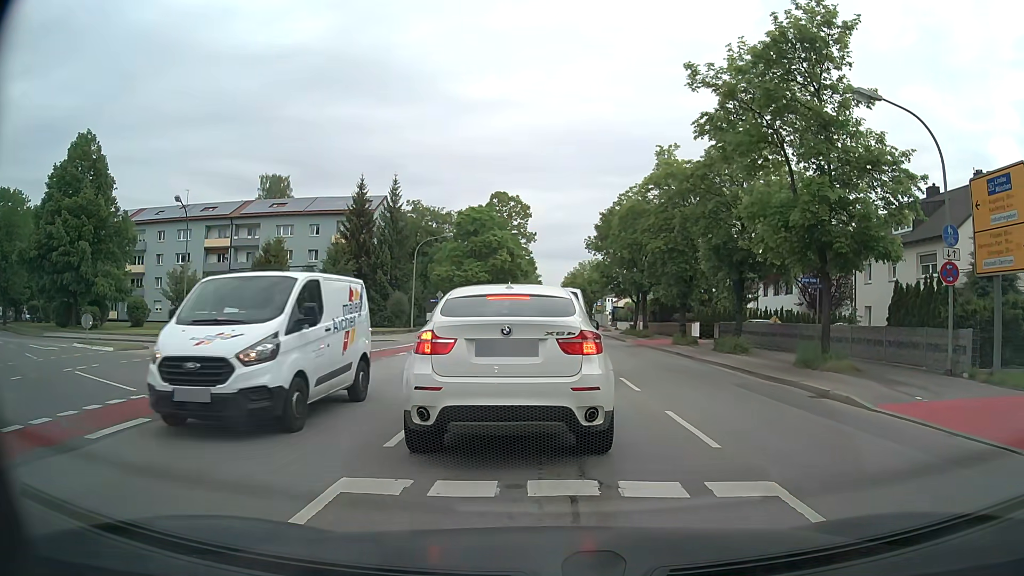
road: secondary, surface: asphalt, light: Day
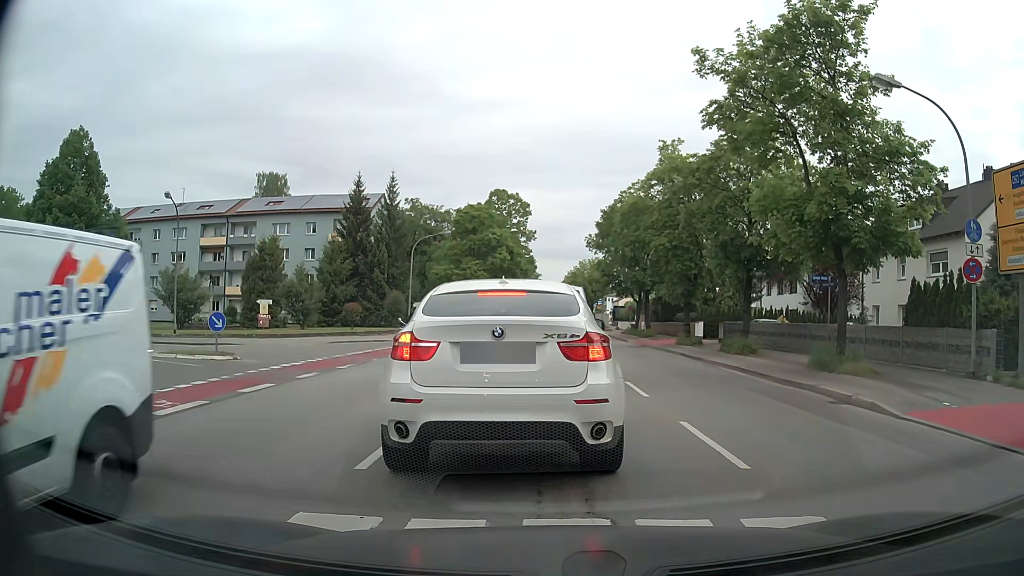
(0.0, +1.0) m; -1°
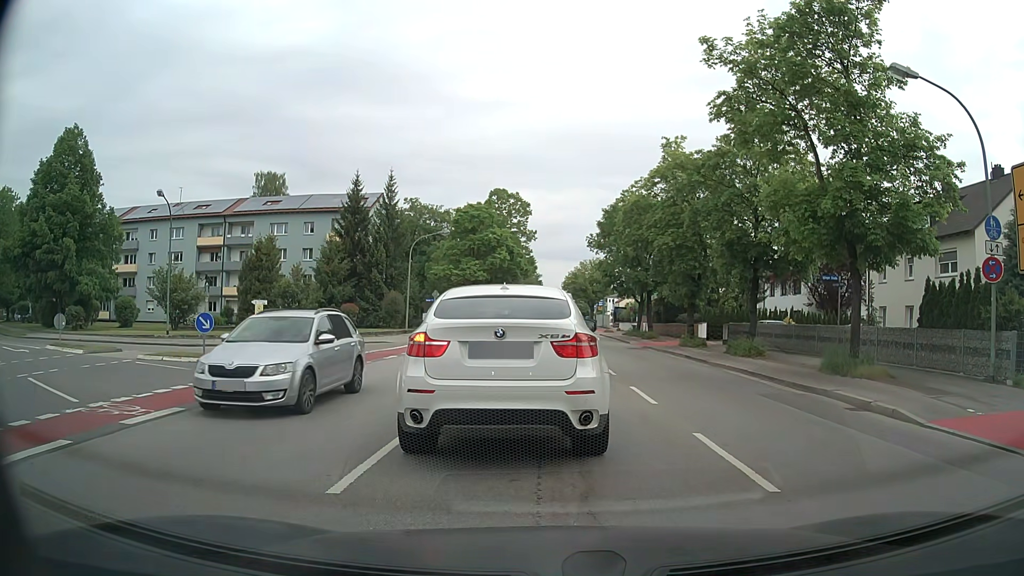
(0.0, +0.8) m; 0°
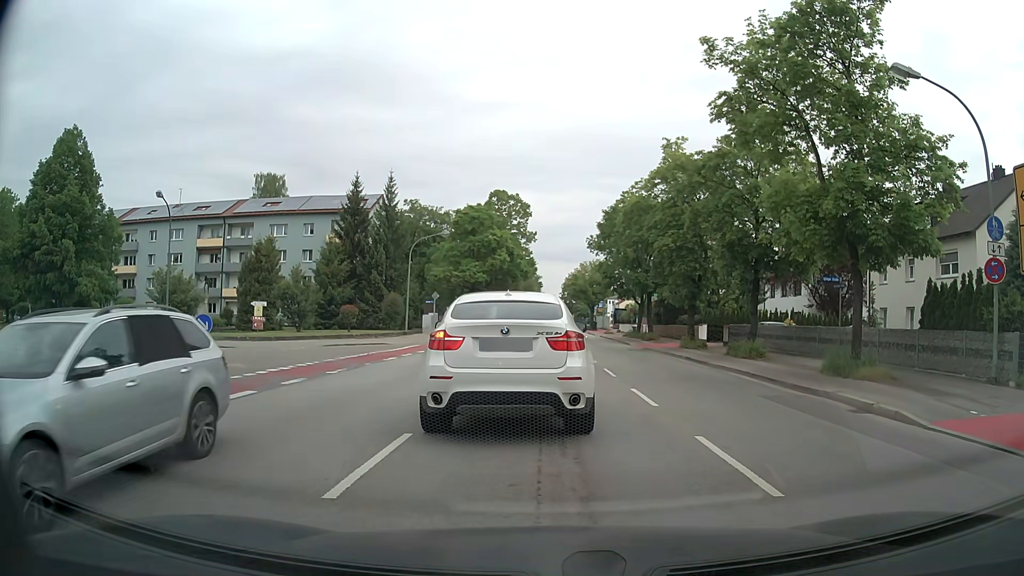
(0.0, +0.1) m; 0°
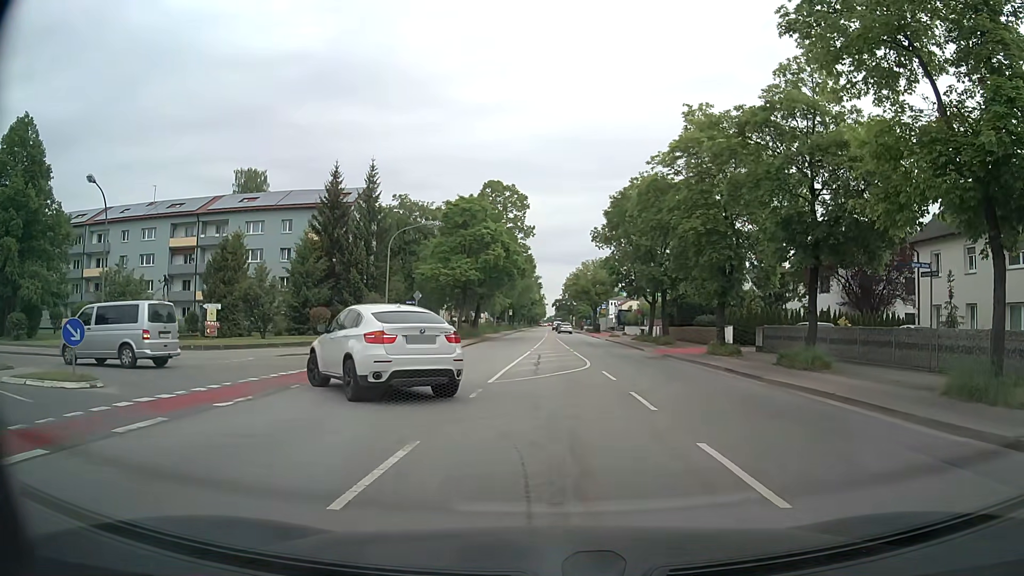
(+0.1, +6.6) m; +1°
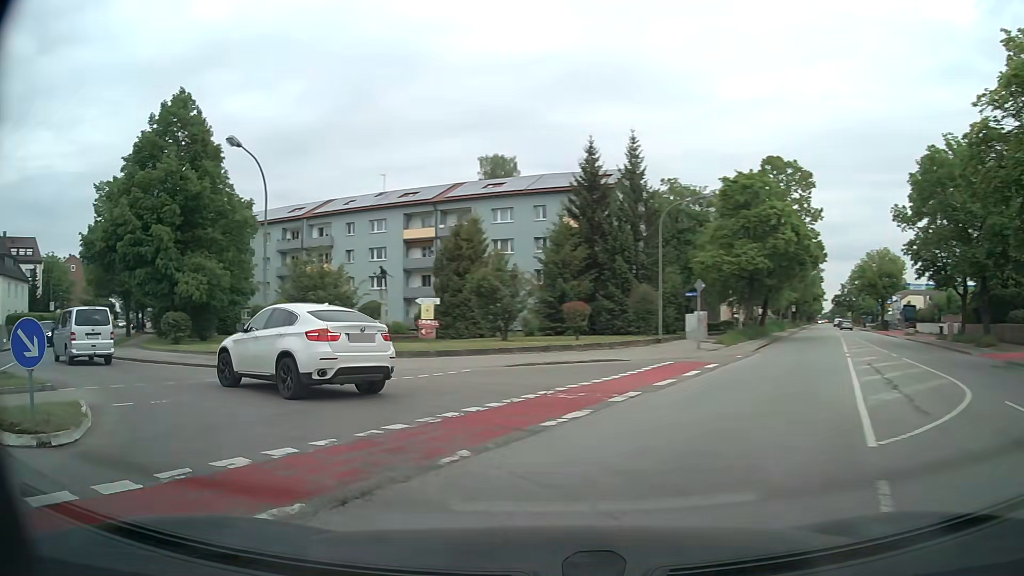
(-1.3, +8.4) m; -24°
(-3, +9) (-11, +16) (-18, +23) (-25, +30) (-30, +38) (-36, +47) (-41, +55) (-46, +64) (-51, +73) (-56, +81) m
